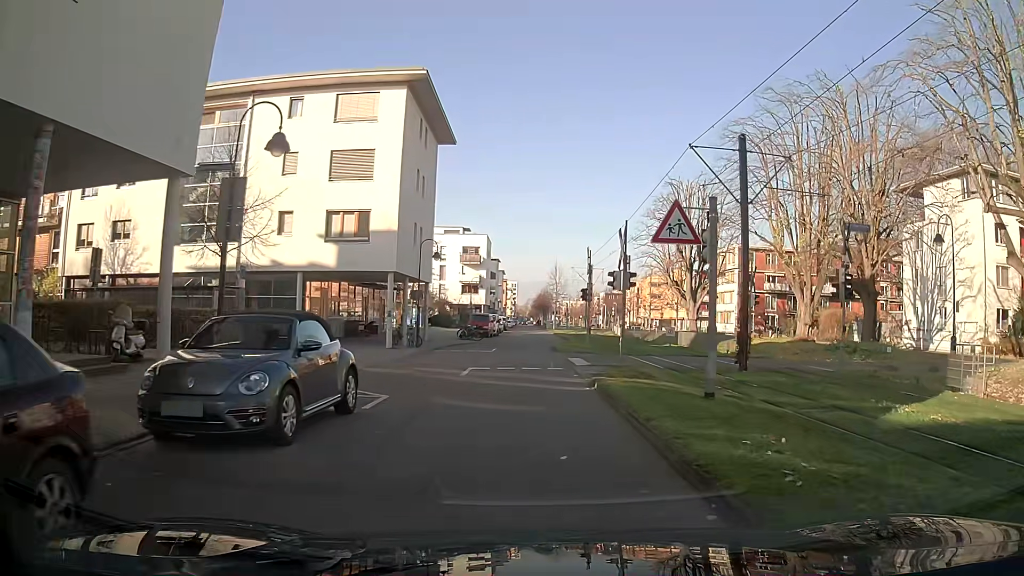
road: residential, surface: asphalt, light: Day
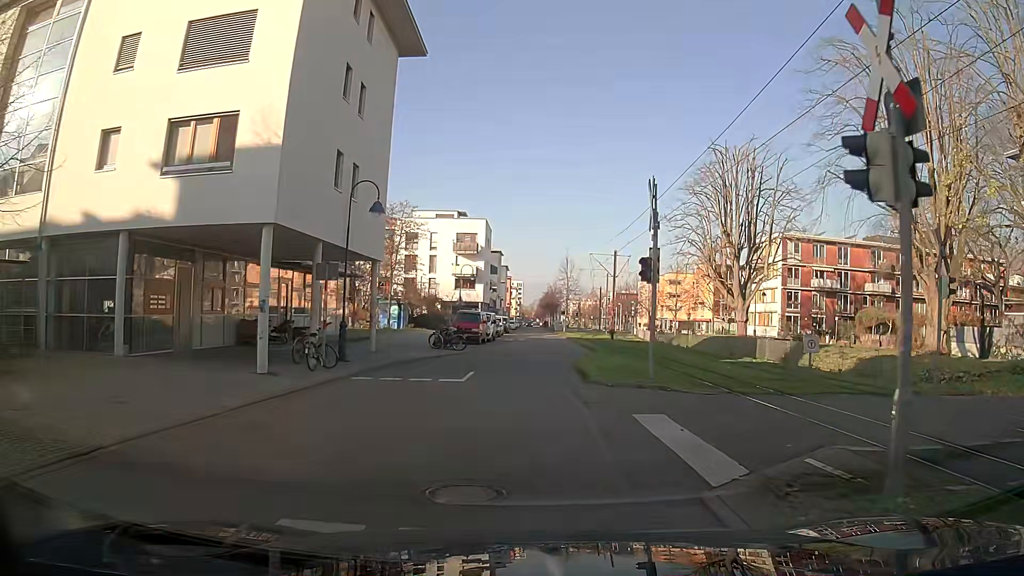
(-0.1, +15.3) m; -2°
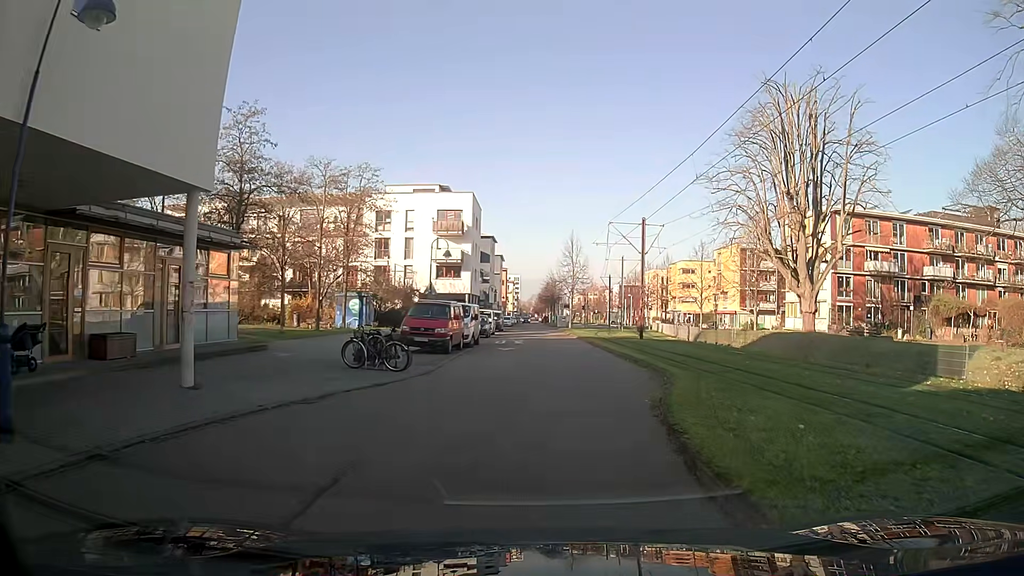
(0.0, +14.8) m; +1°
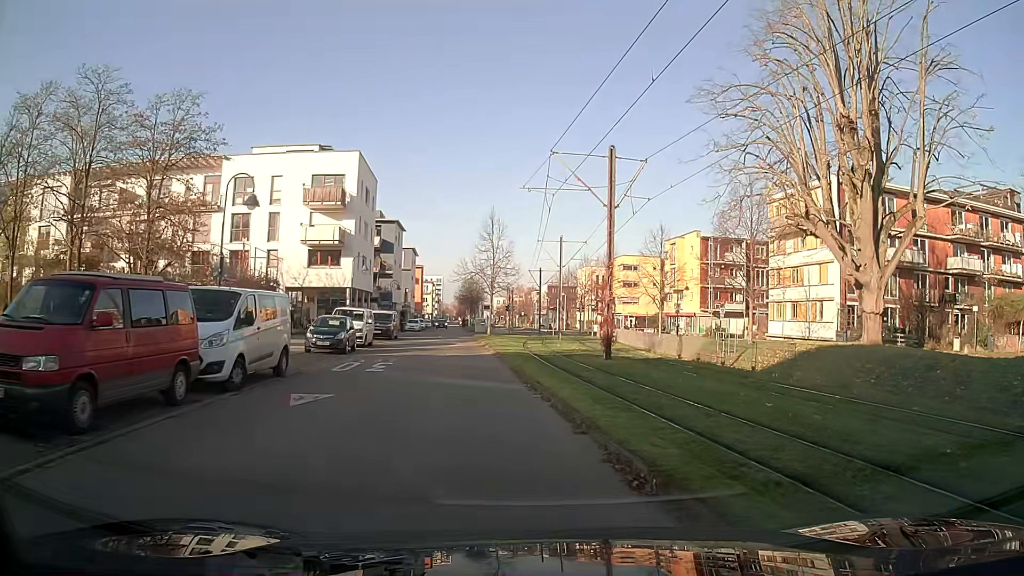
(+1.3, +17.8) m; +4°
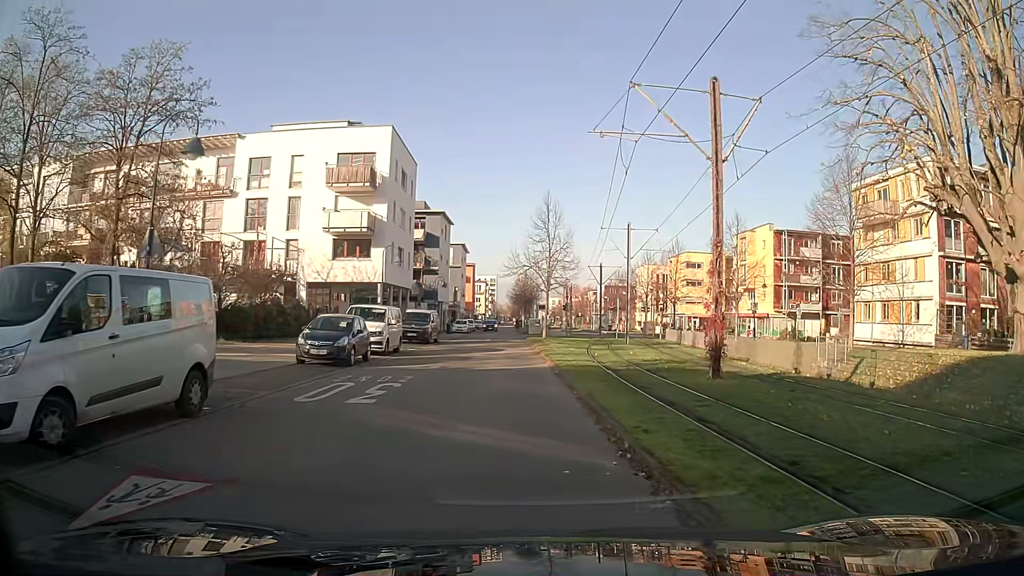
(-0.3, +7.0) m; -4°
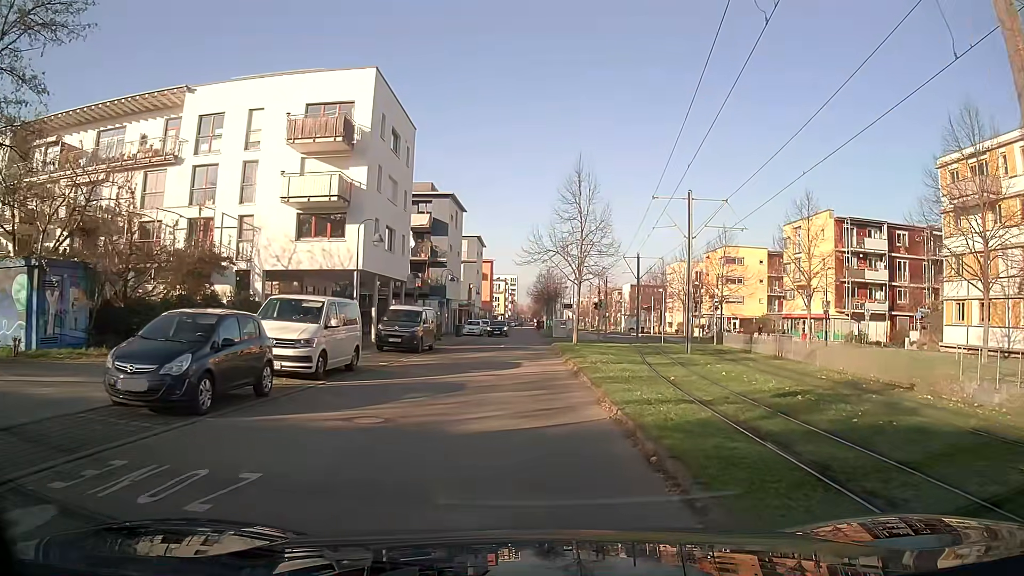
(-0.1, +10.6) m; -1°
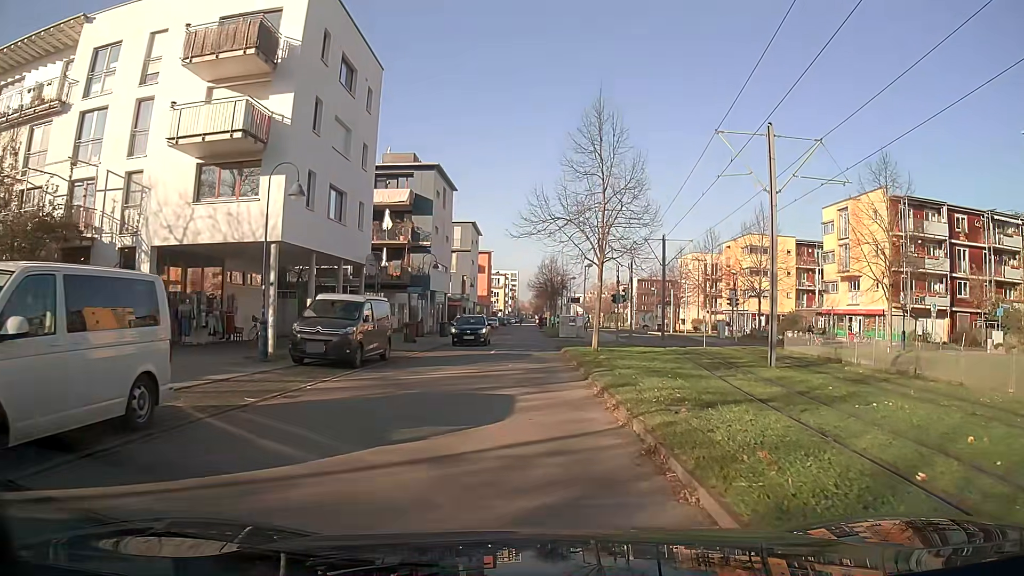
(0.0, +10.5) m; 0°
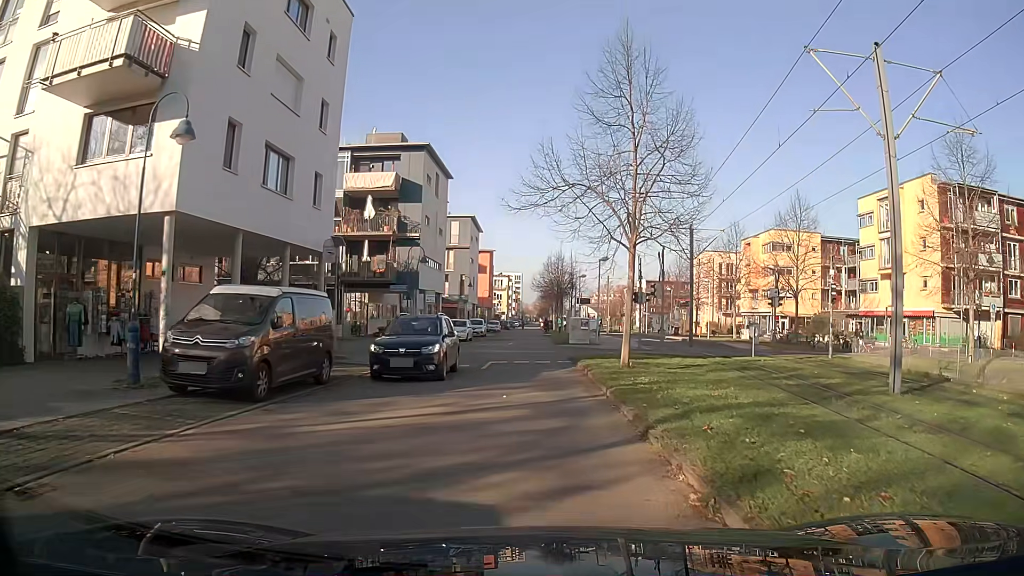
(-0.1, +7.0) m; -1°
(0, +10) (0, +20) (0, +30) (0, +40) (+1, +50) (0, +60) (-1, +70) (0, +80) (+1, +90) (+1, +100) m
